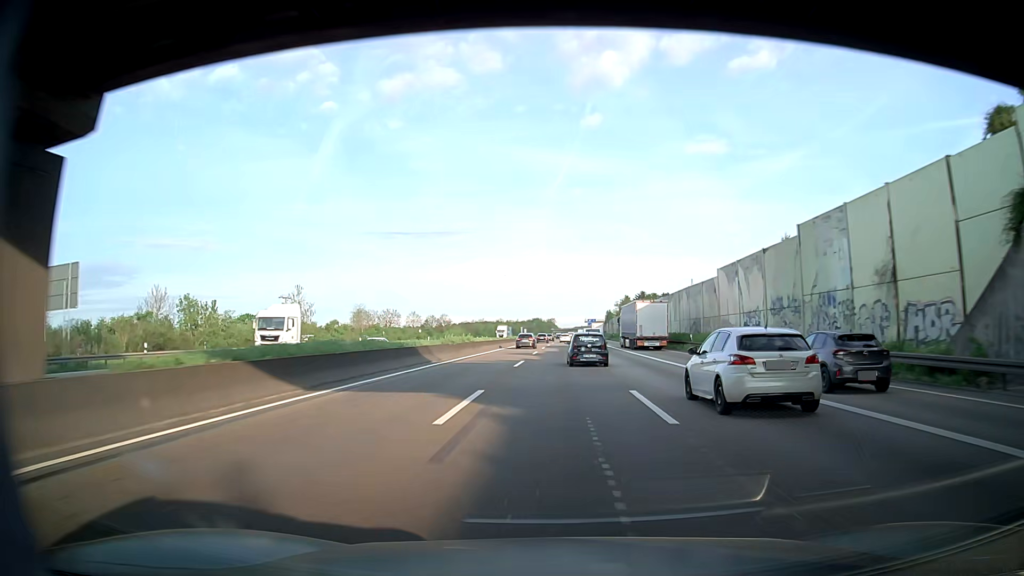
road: motorway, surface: asphalt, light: Day
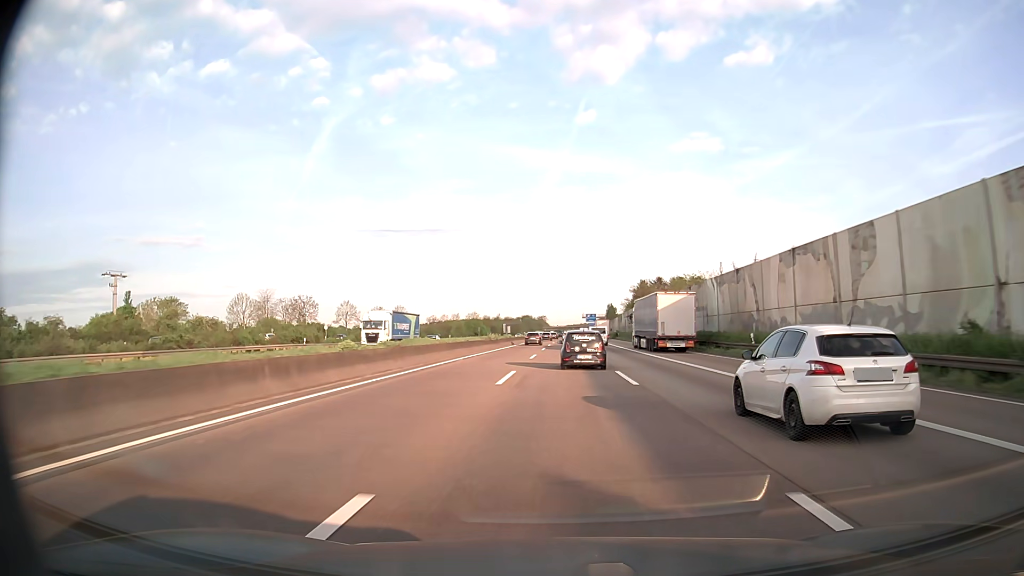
(-0.2, +64.4) m; 0°
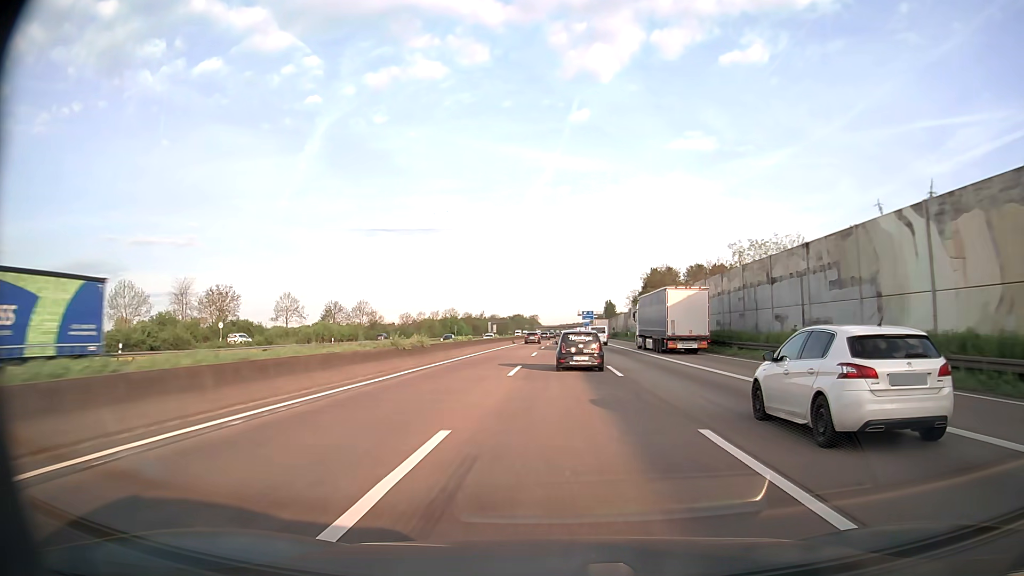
(+0.2, +32.4) m; +1°
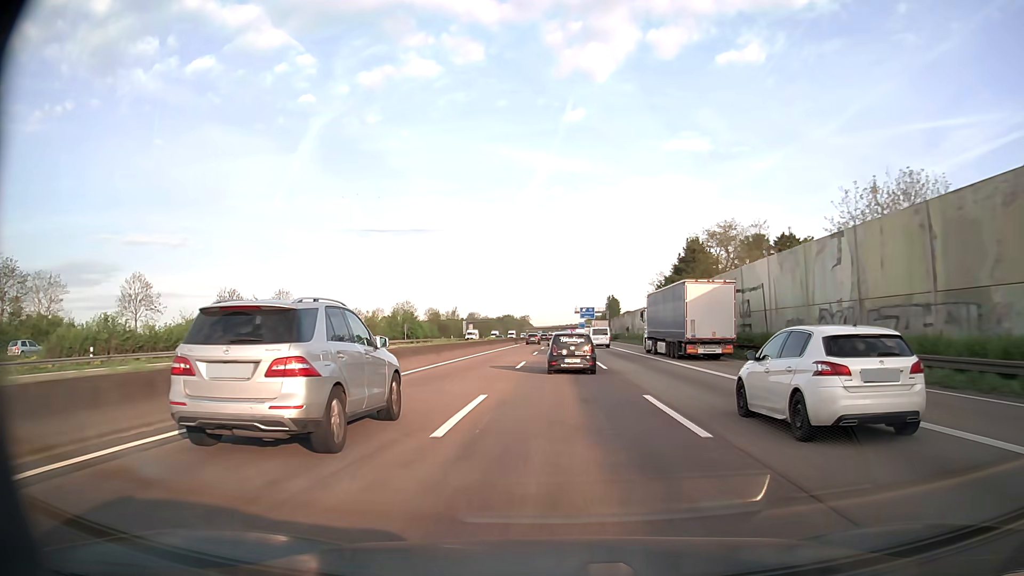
(+0.4, +48.3) m; +1°
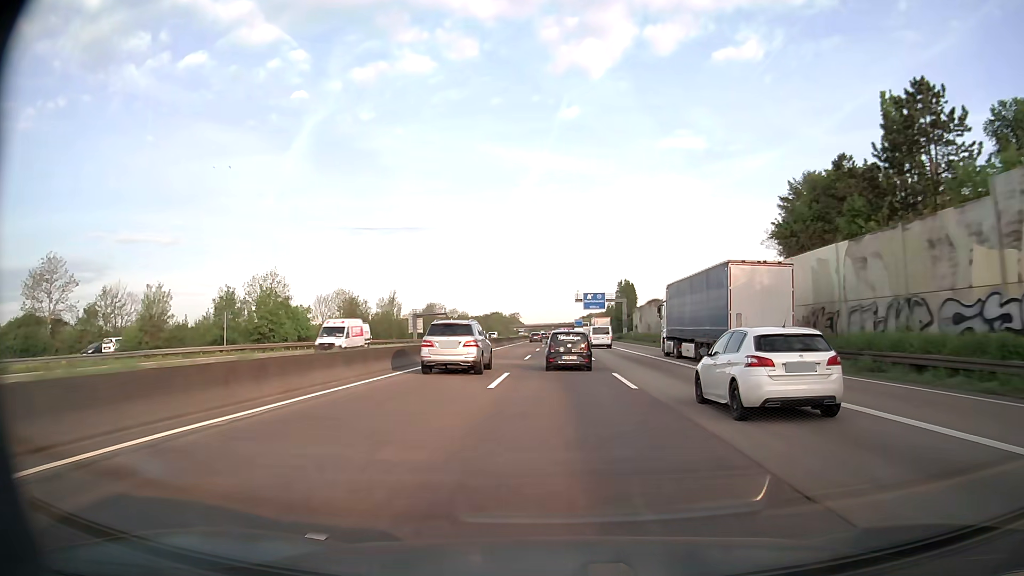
(+0.4, +64.3) m; +1°
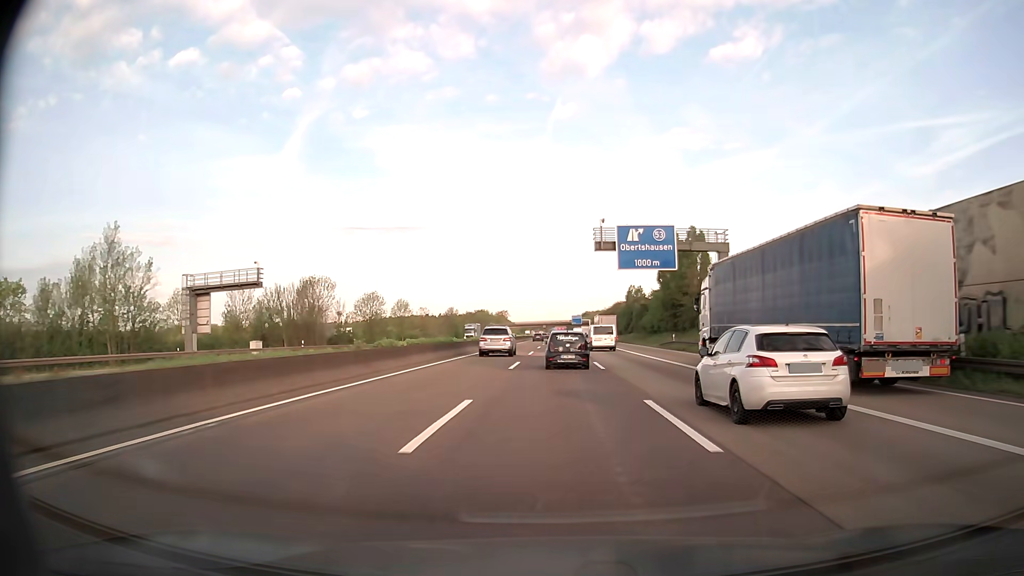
(+0.6, +80.9) m; +1°
(0, +10) (0, +20) (0, +30) (0, +40) (0, +50) (0, +60) (0, +70) (0, +80) (0, +90) (0, +100) m
